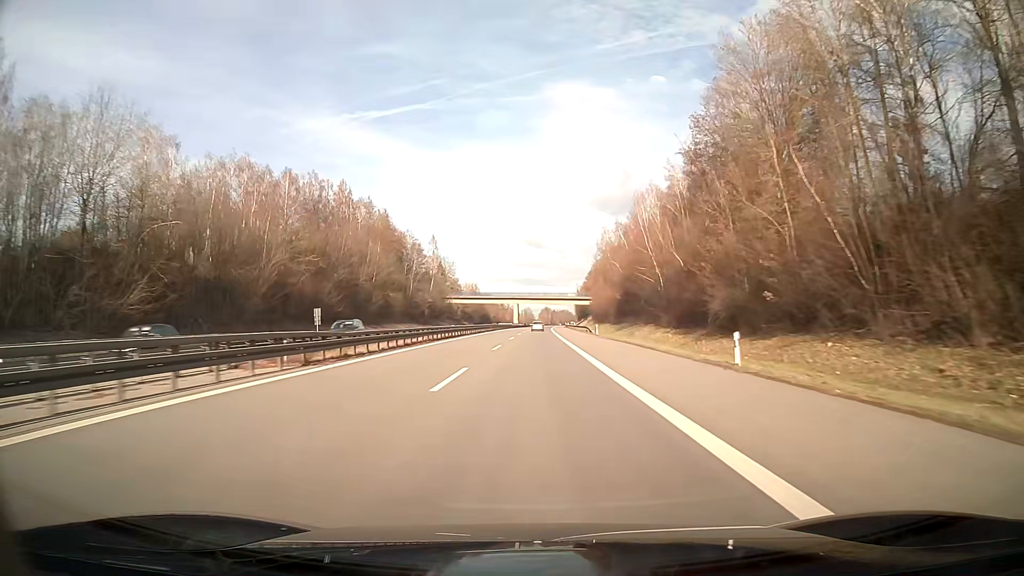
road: motorway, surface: asphalt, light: Day
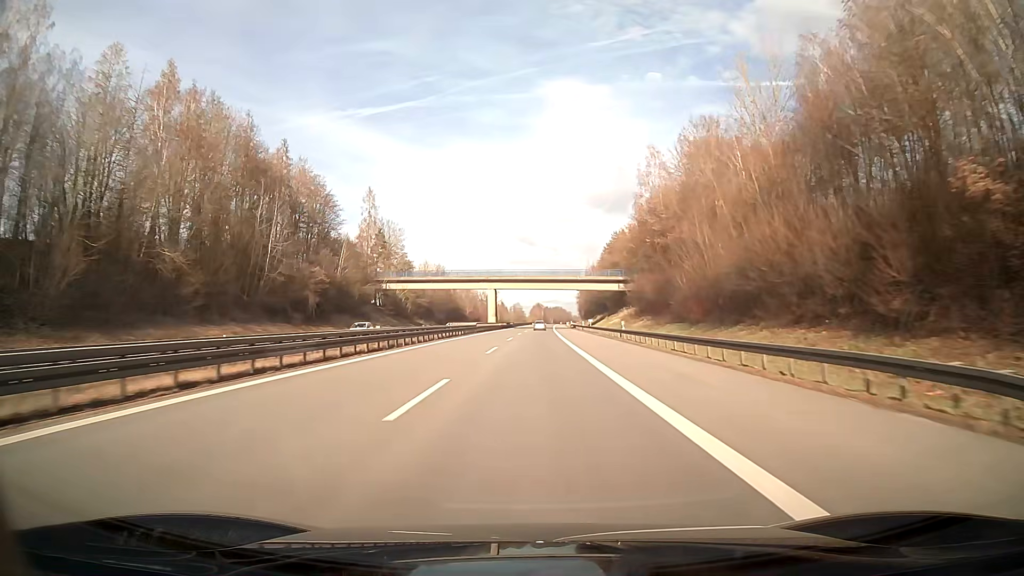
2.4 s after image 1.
(+0.5, +76.3) m; +1°
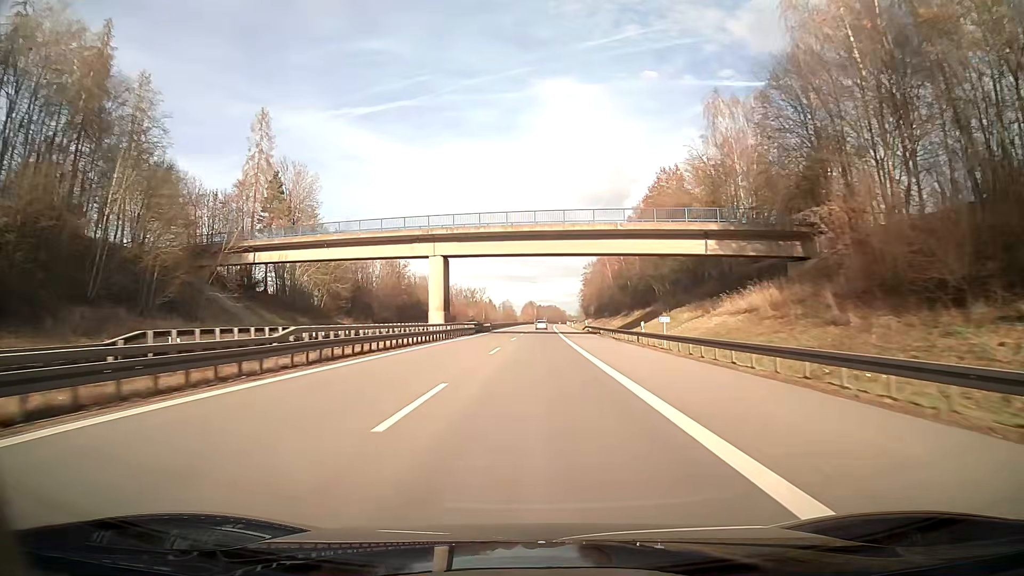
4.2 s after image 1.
(+0.3, +57.2) m; +1°
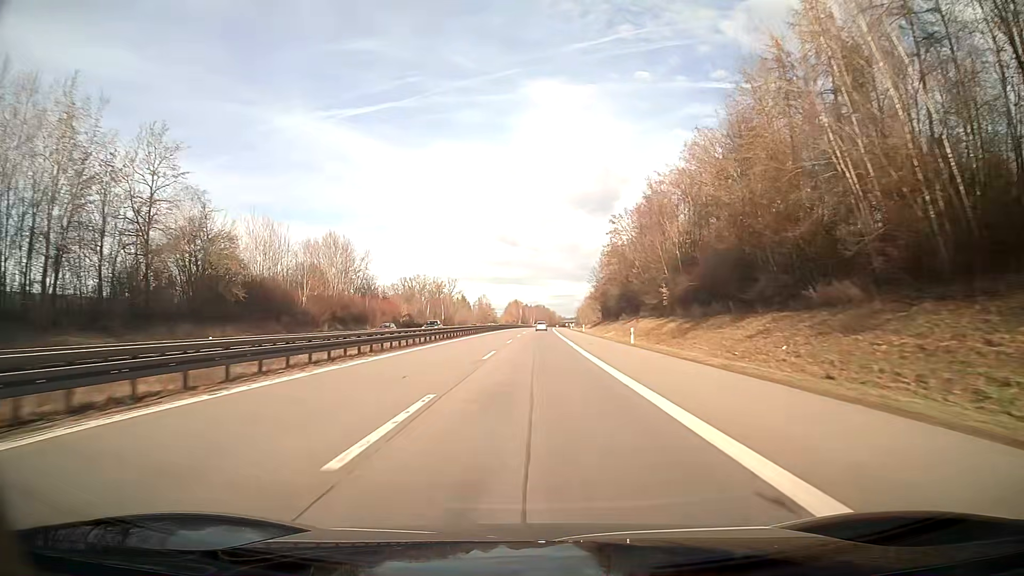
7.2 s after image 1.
(+0.9, +95.4) m; +1°
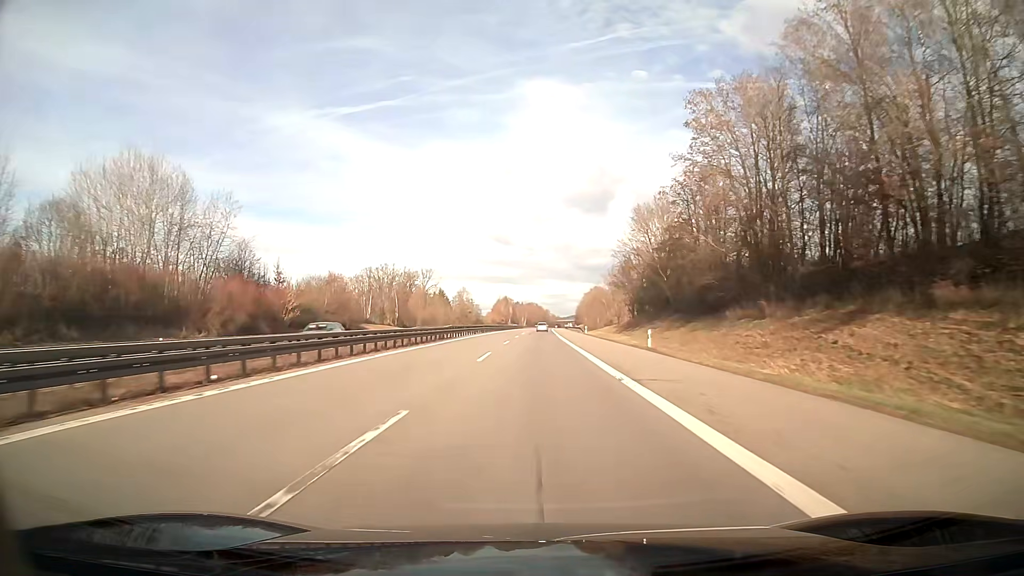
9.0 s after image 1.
(+0.3, +57.1) m; +1°
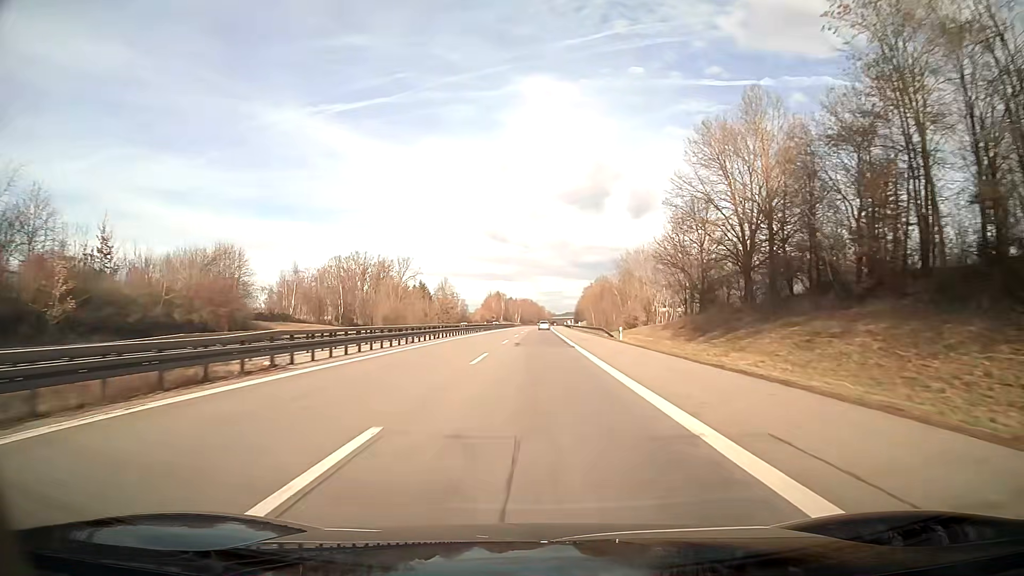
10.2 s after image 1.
(+0.1, +38.1) m; 0°
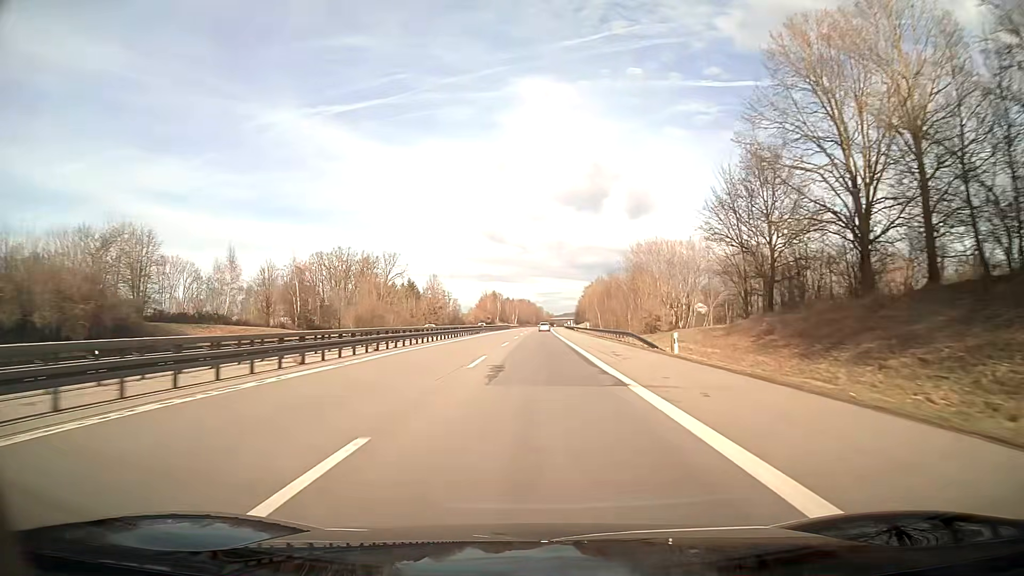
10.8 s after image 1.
(0.0, +19.0) m; 0°
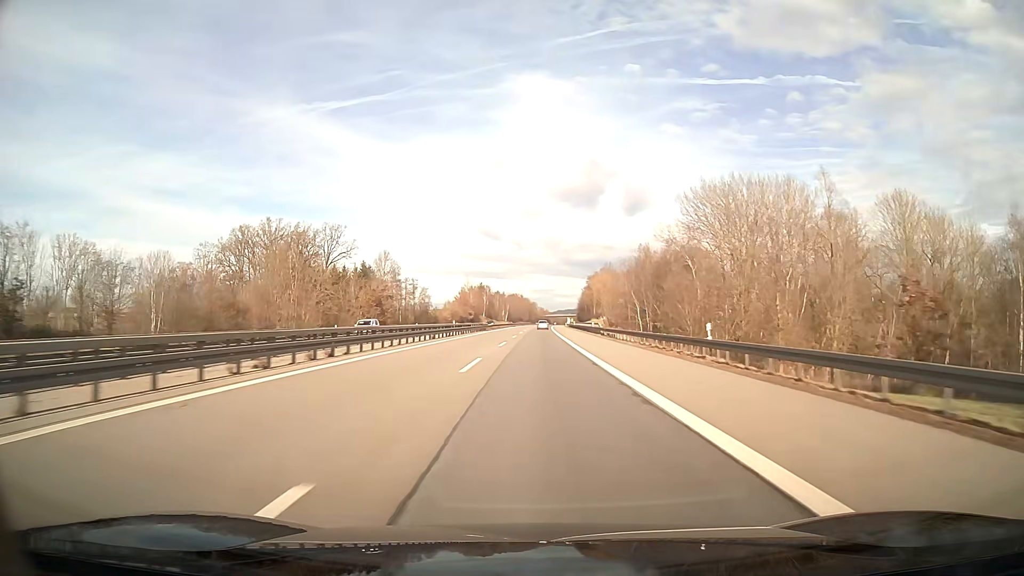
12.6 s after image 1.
(+0.3, +57.2) m; +1°
